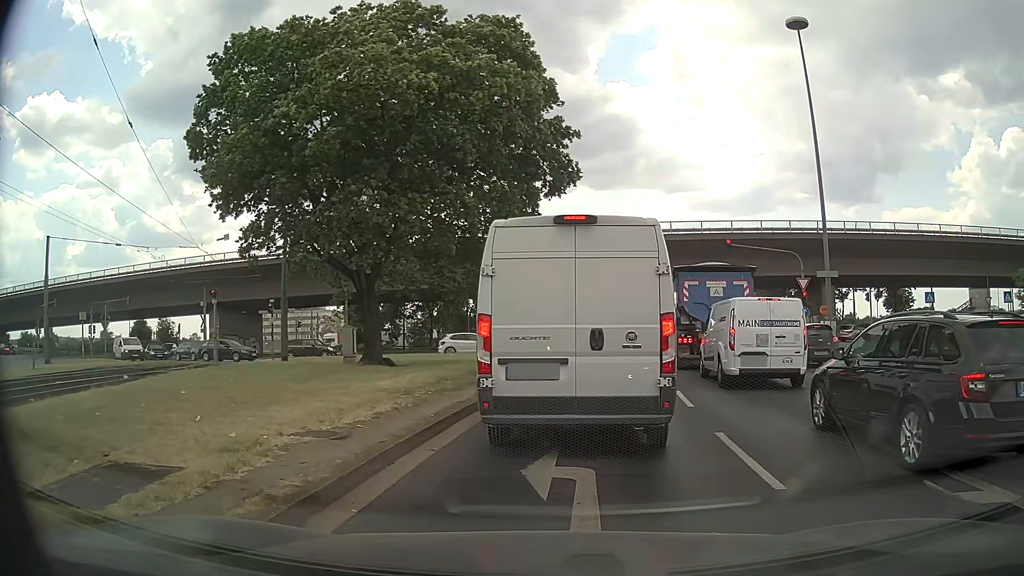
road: primary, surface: asphalt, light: Day
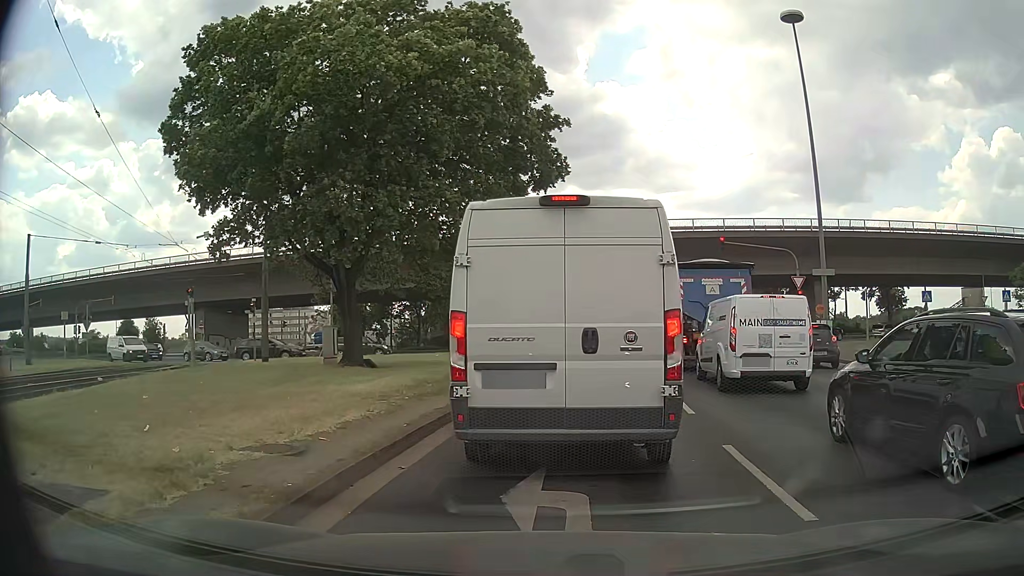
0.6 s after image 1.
(0.0, +1.0) m; -1°
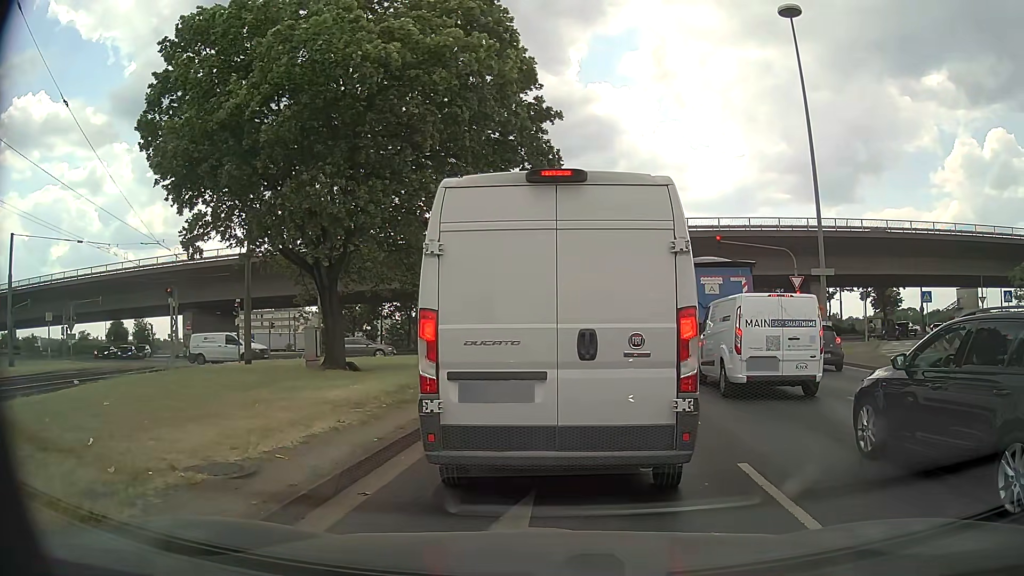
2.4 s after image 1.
(0.0, +1.0) m; 0°
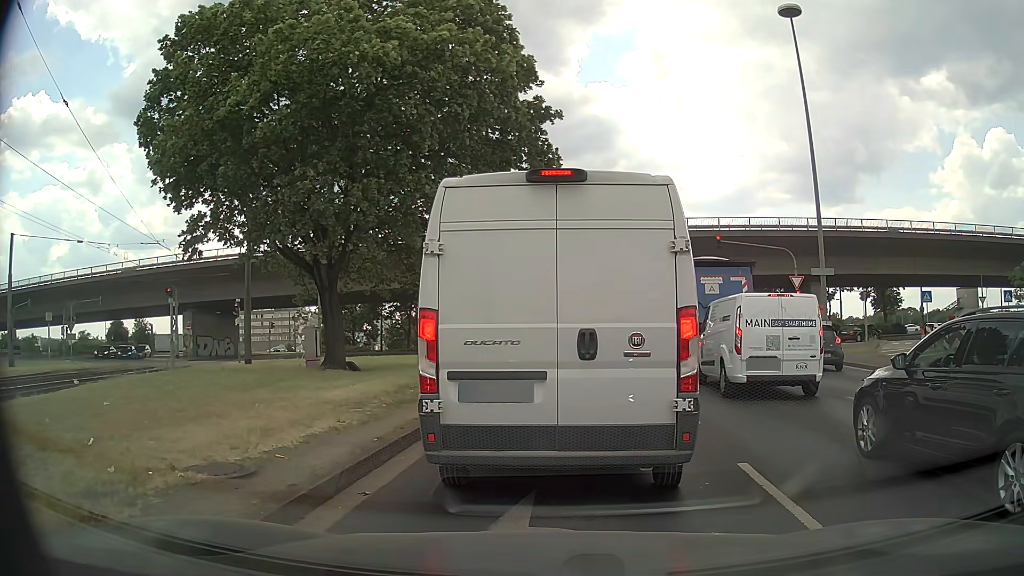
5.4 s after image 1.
(0.0, +0.1) m; 0°
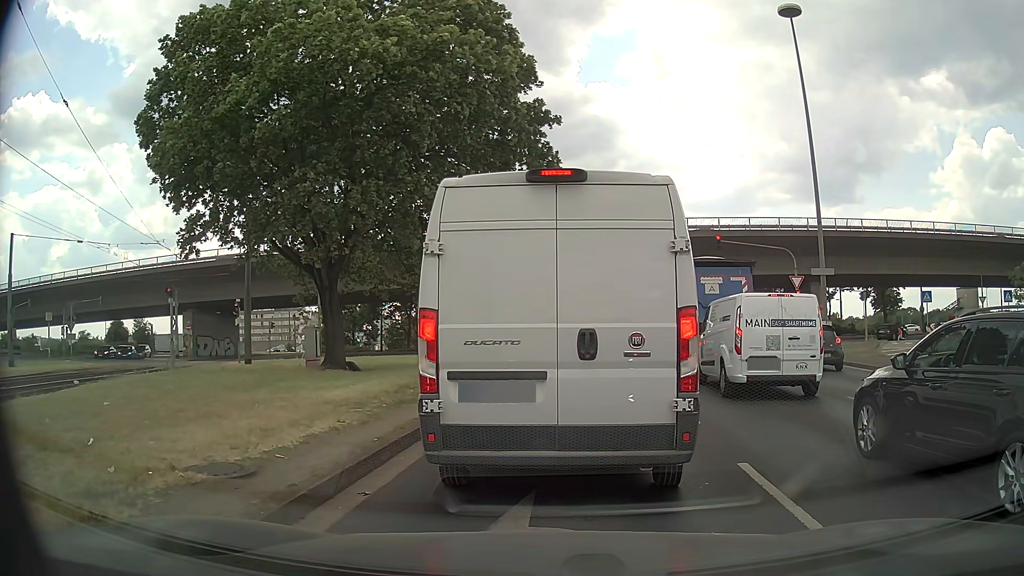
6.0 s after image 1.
(0.0, 0.0) m; 0°
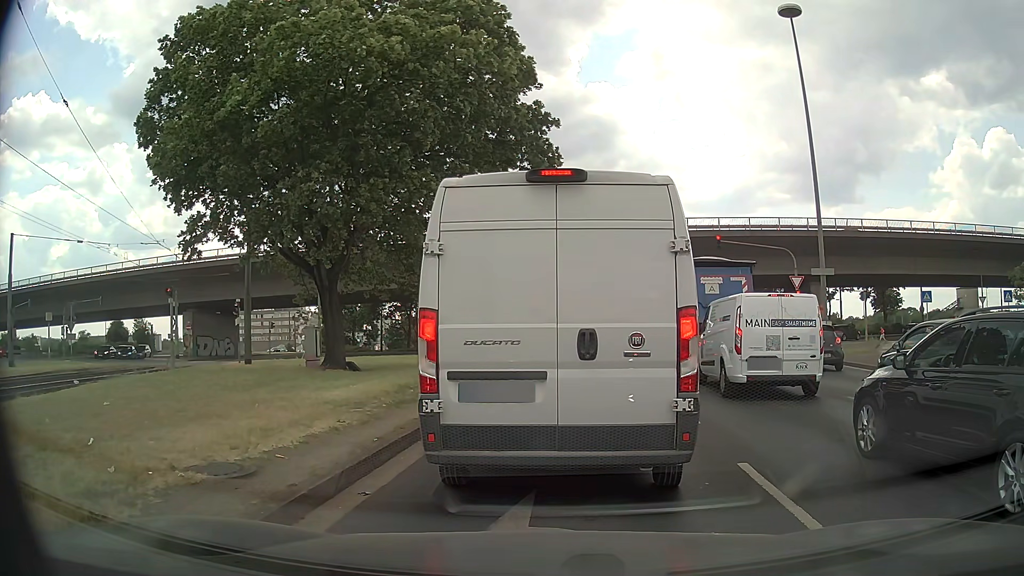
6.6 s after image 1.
(0.0, 0.0) m; 0°
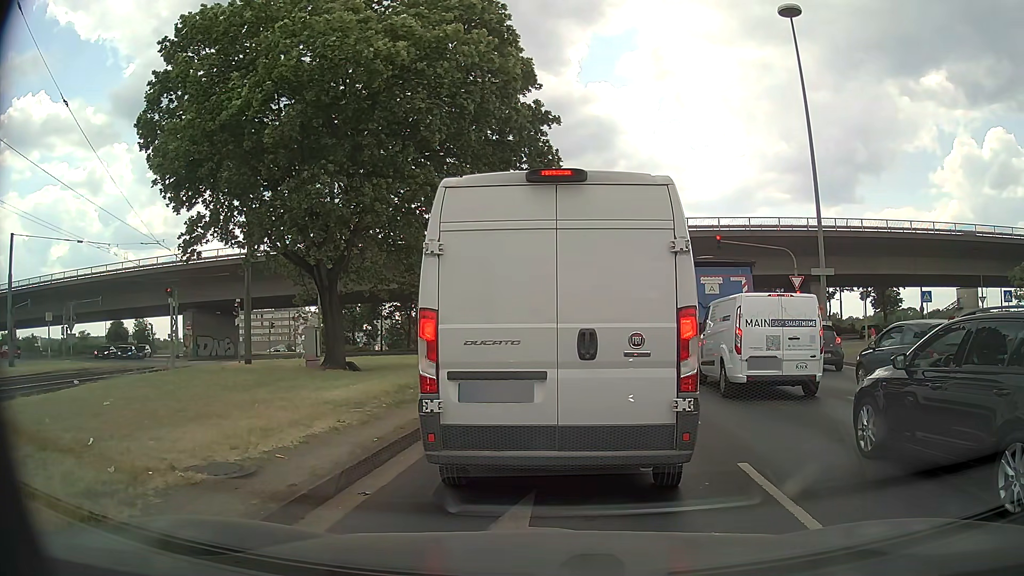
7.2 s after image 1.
(0.0, 0.0) m; 0°
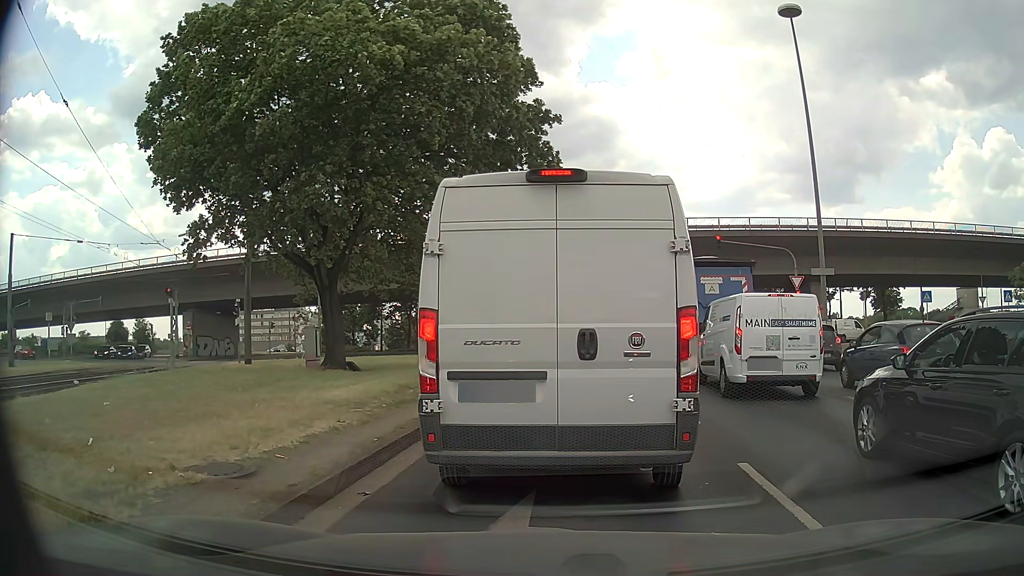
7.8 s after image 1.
(0.0, 0.0) m; 0°
(0, +10) (+1, +20) (+2, +30) (+4, +40) (+5, +50) (+6, +60) (+7, +70) (+7, +80) (+5, +89) (+1, +99) m
